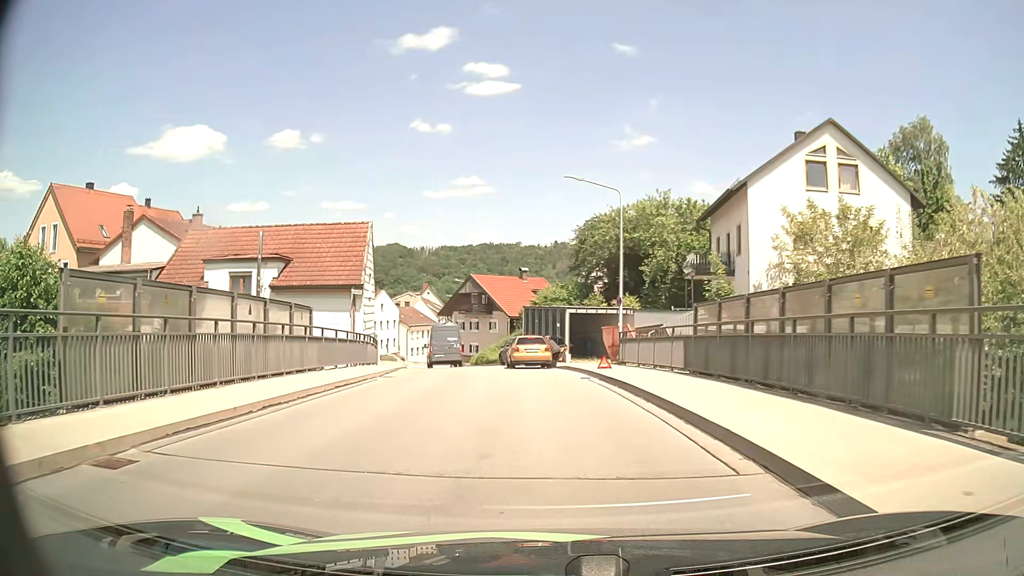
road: tertiary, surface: asphalt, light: Day
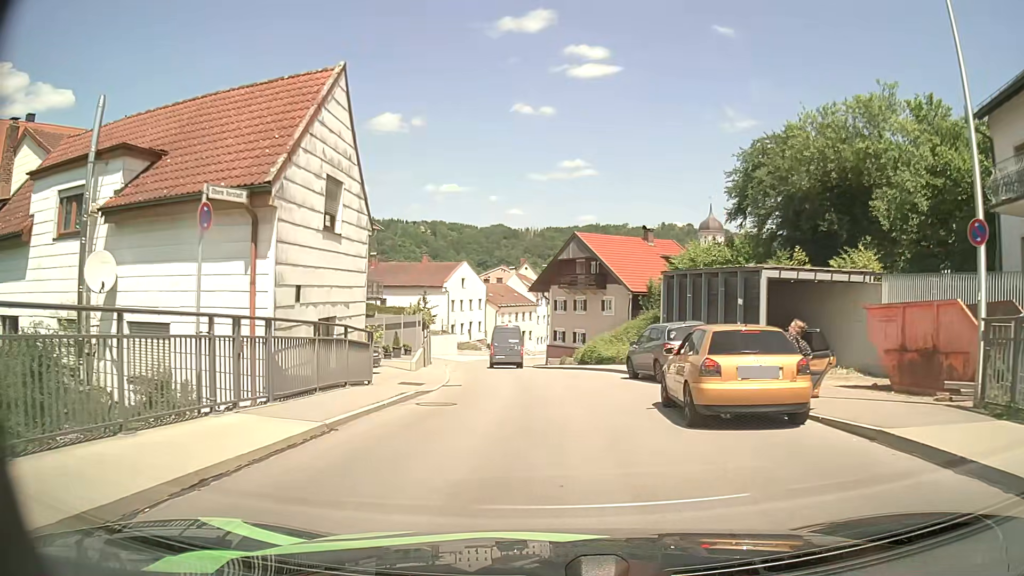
(-1.7, +18.7) m; -9°
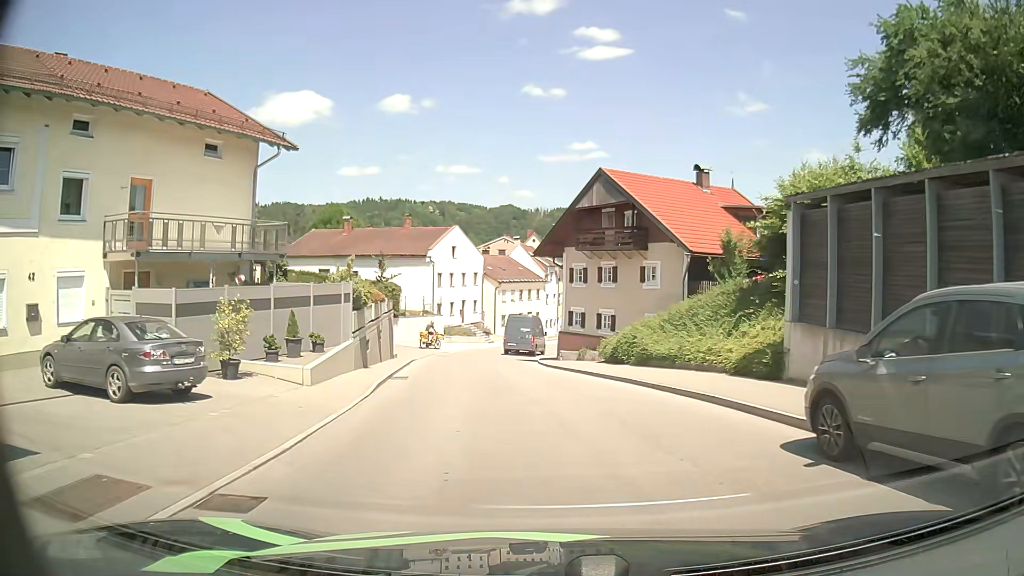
(-0.1, +14.1) m; -2°
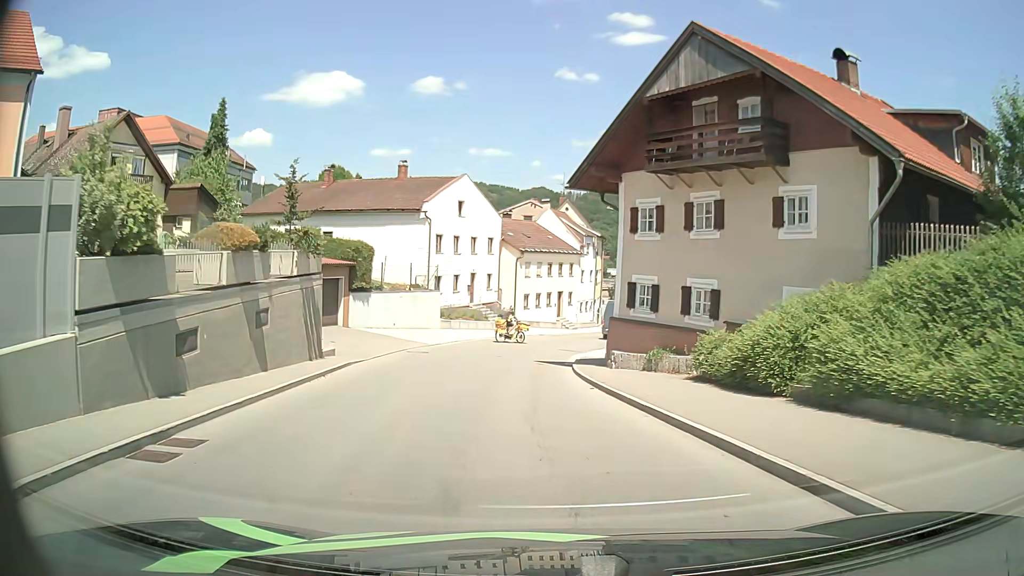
(-0.1, +14.3) m; -2°
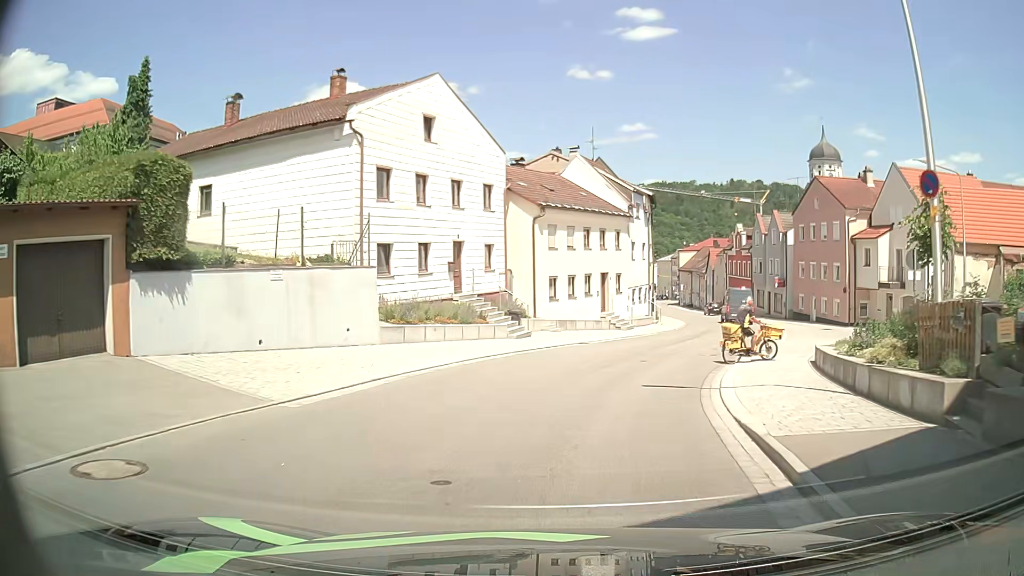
(-0.6, +19.1) m; -2°
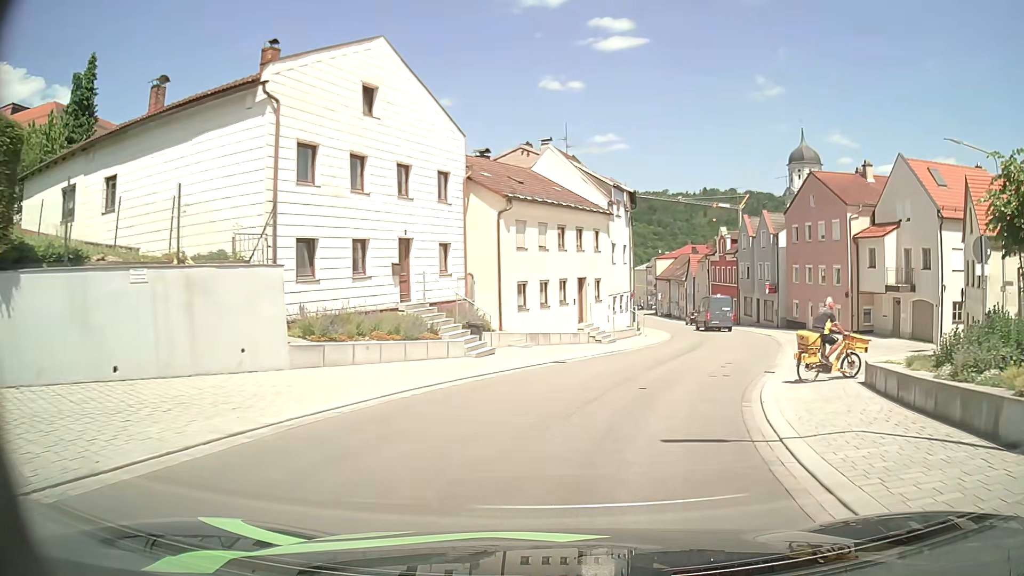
(+0.1, +4.8) m; +2°
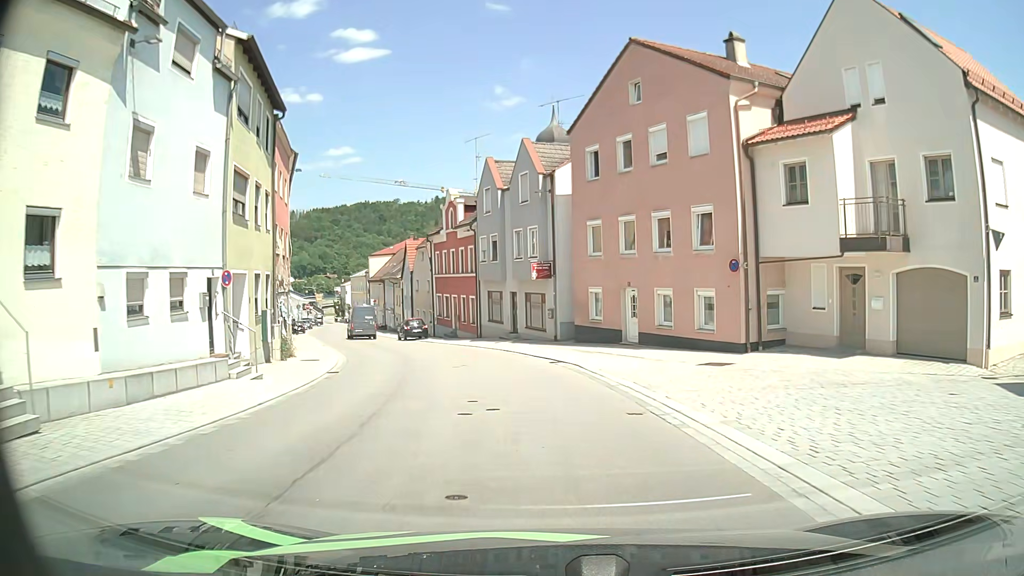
(+5.7, +23.9) m; +23°
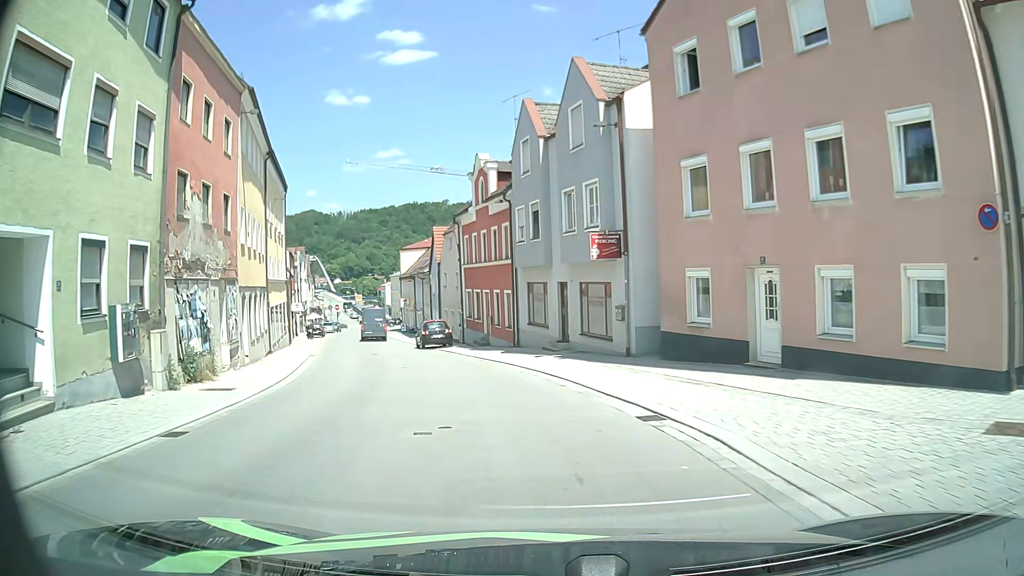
(-0.3, +10.6) m; -4°
